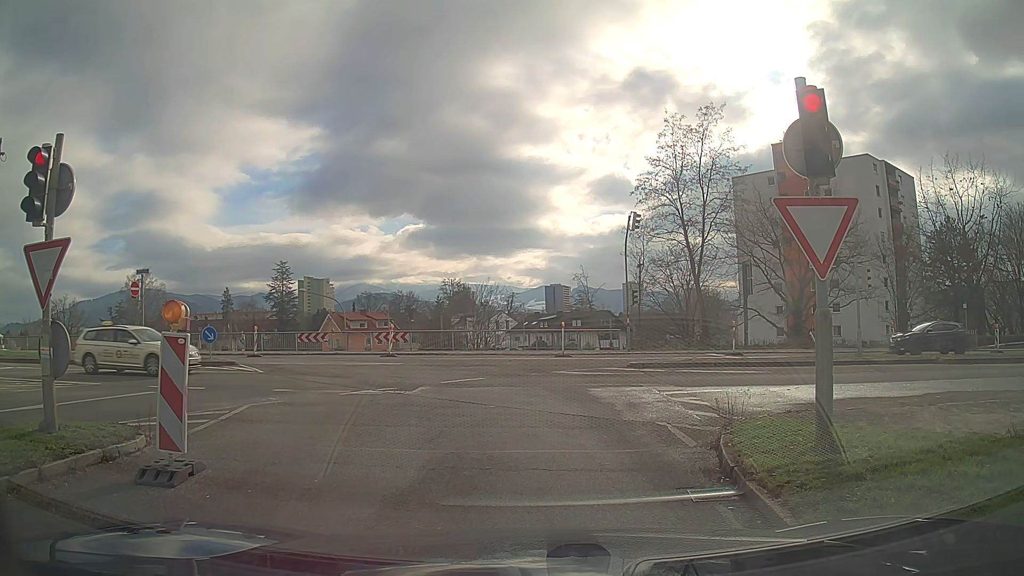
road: trunk_link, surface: asphalt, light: Day
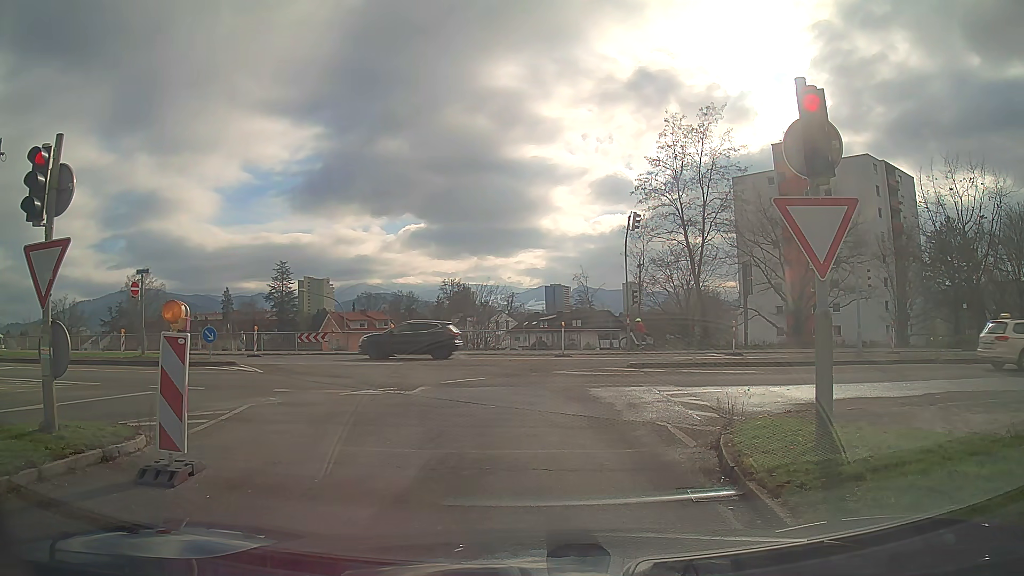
(0.0, 0.0) m; 0°
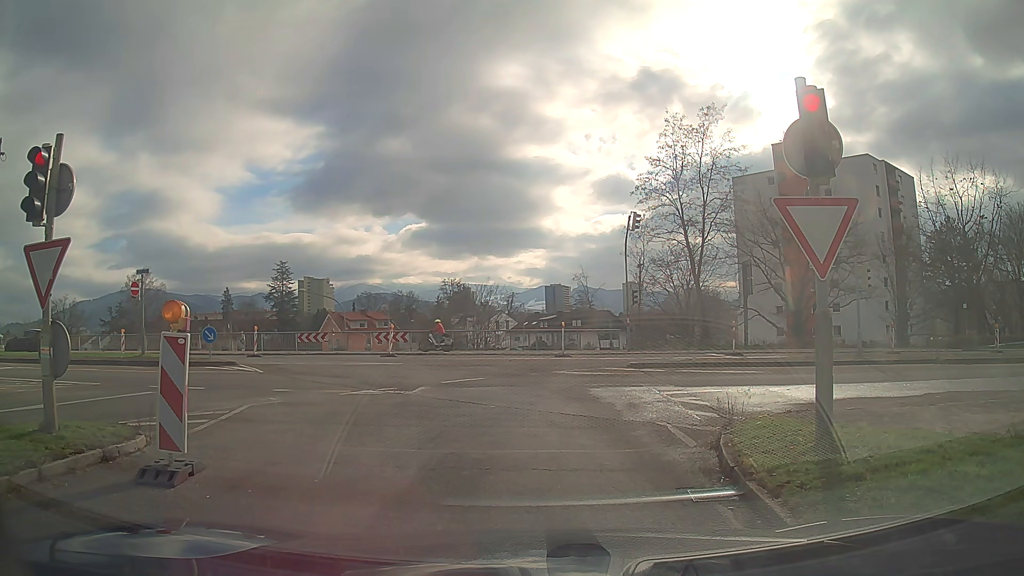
(0.0, 0.0) m; 0°
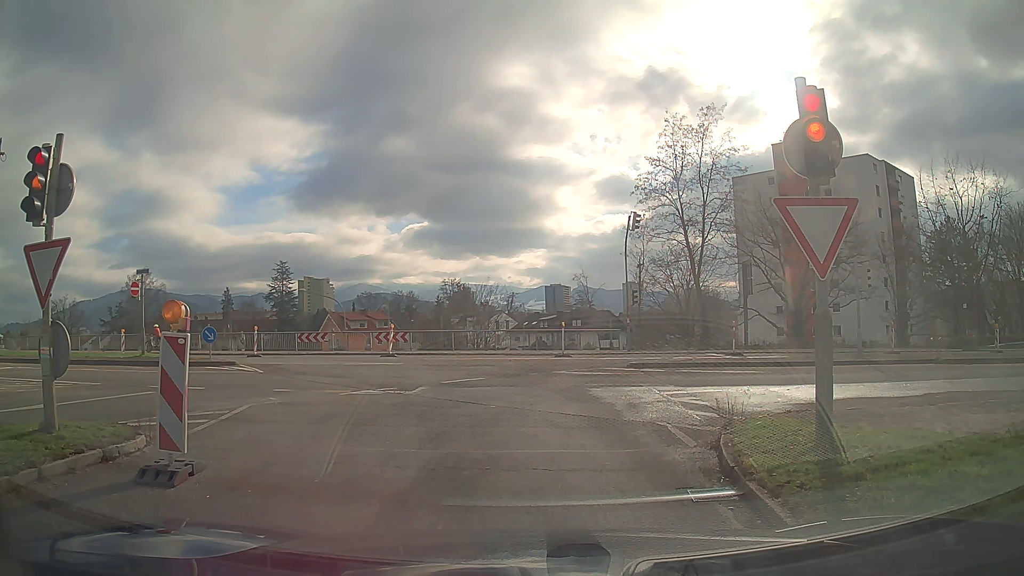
(0.0, 0.0) m; 0°
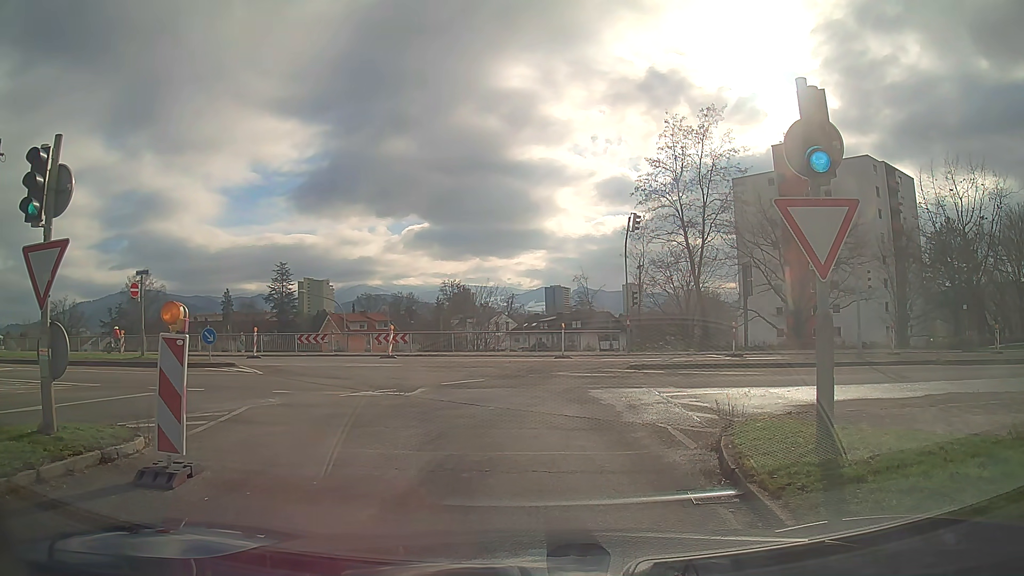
(0.0, 0.0) m; 0°
